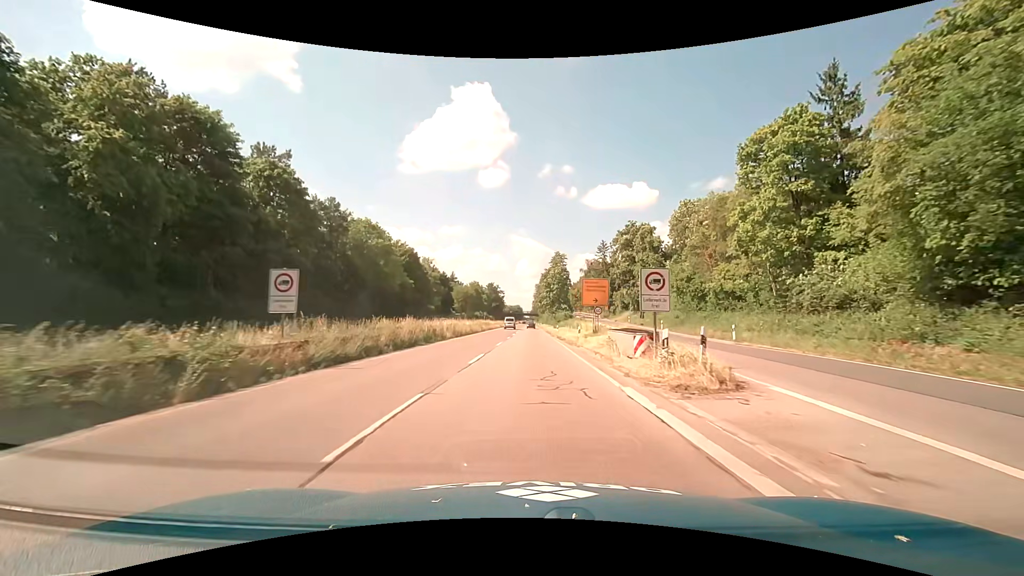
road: trunk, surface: asphalt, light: Day
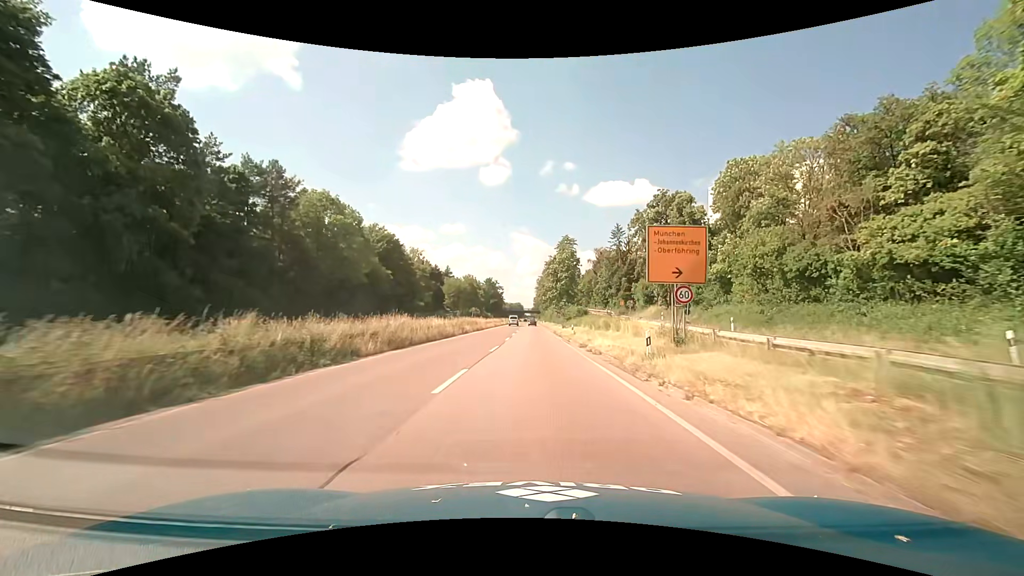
(-0.1, +19.2) m; 0°
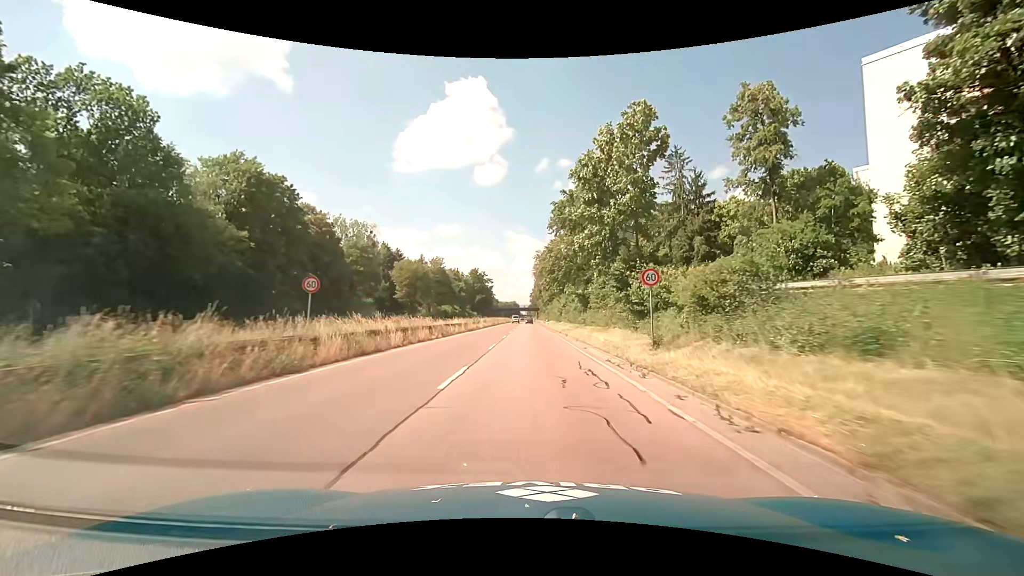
(0.0, +47.8) m; 0°
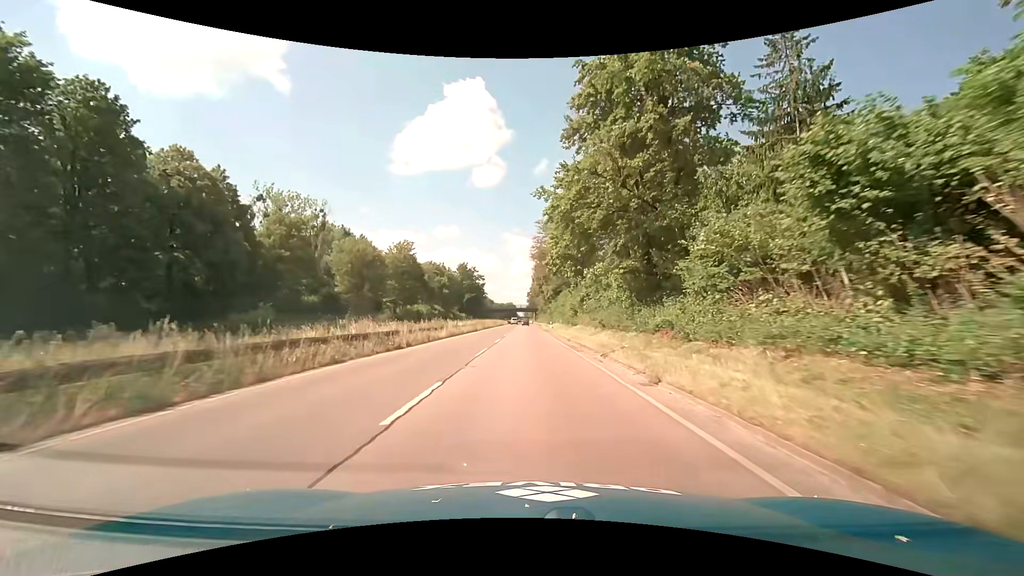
(+0.1, +27.0) m; +1°
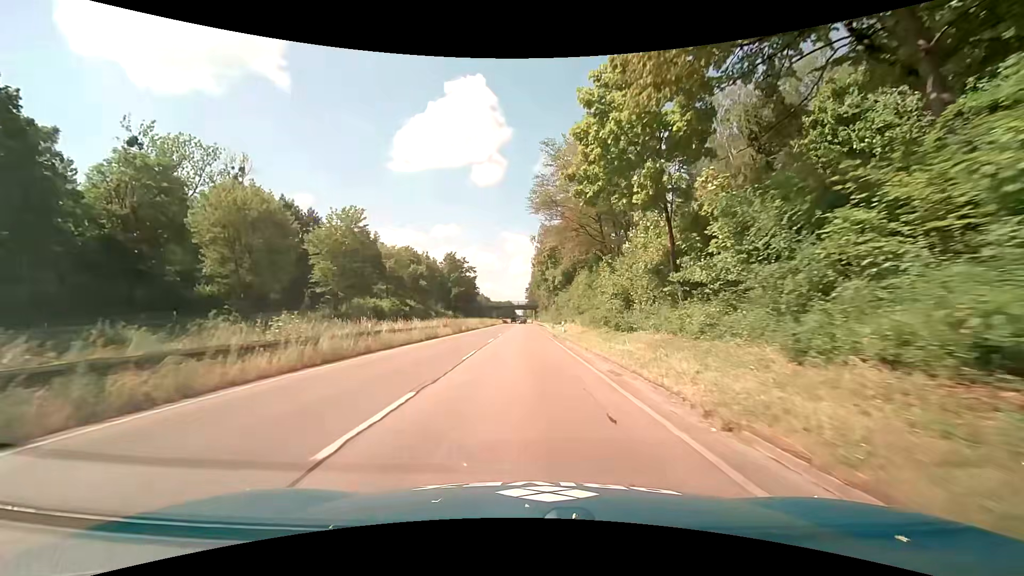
(-0.1, +25.5) m; 0°
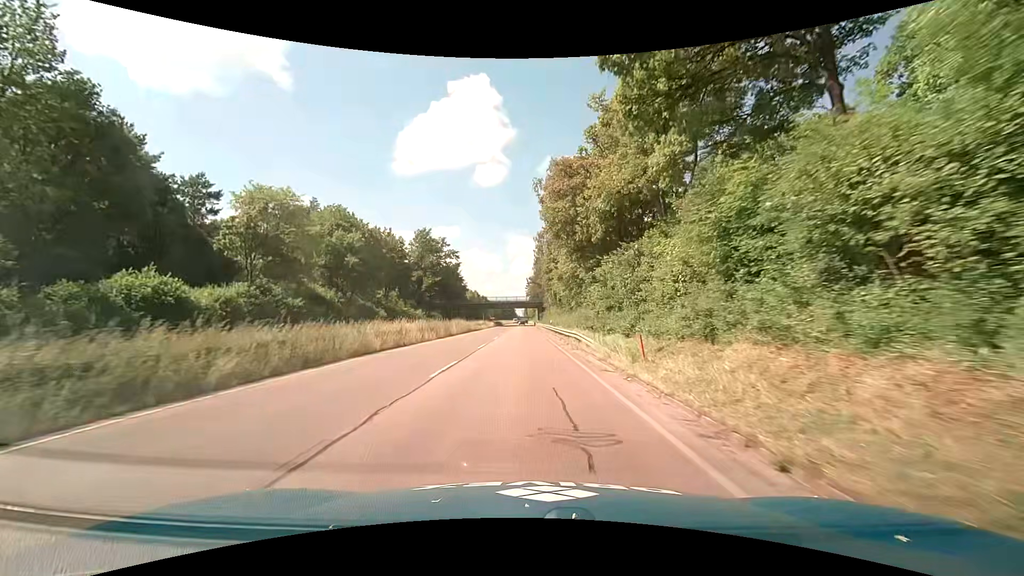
(-0.6, +41.2) m; -1°
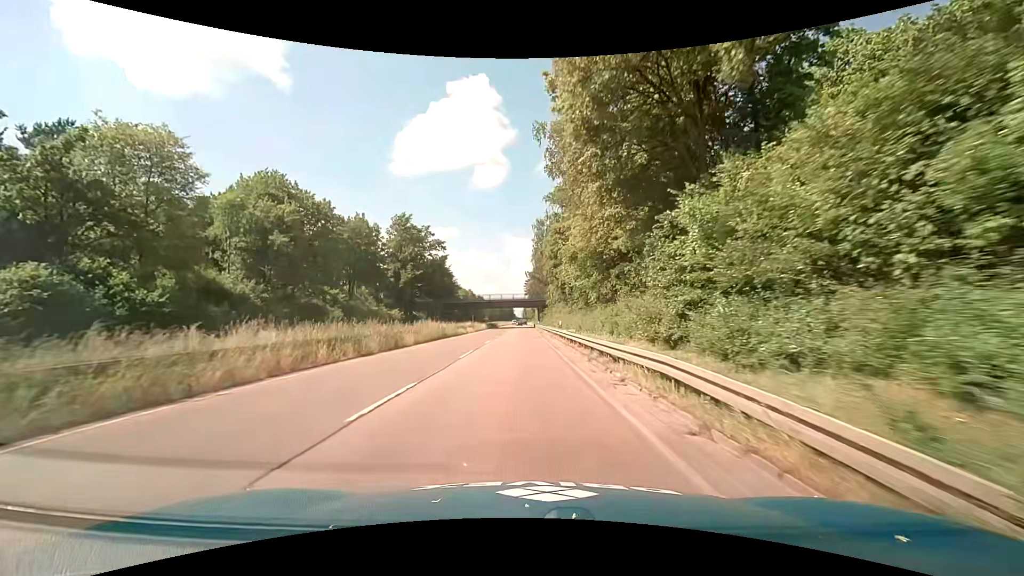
(0.0, +16.9) m; 0°
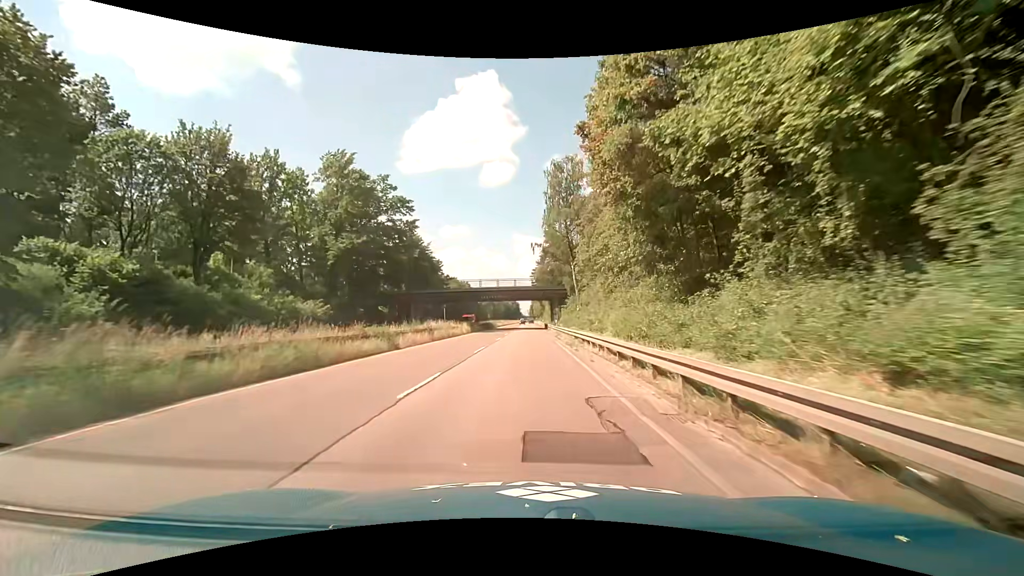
(-0.5, +34.3) m; -1°
(0, +10) (0, +20) (0, +30) (0, +40) (0, +50) (0, +60) (0, +70) (0, +80) (0, +90) (0, +100) m
